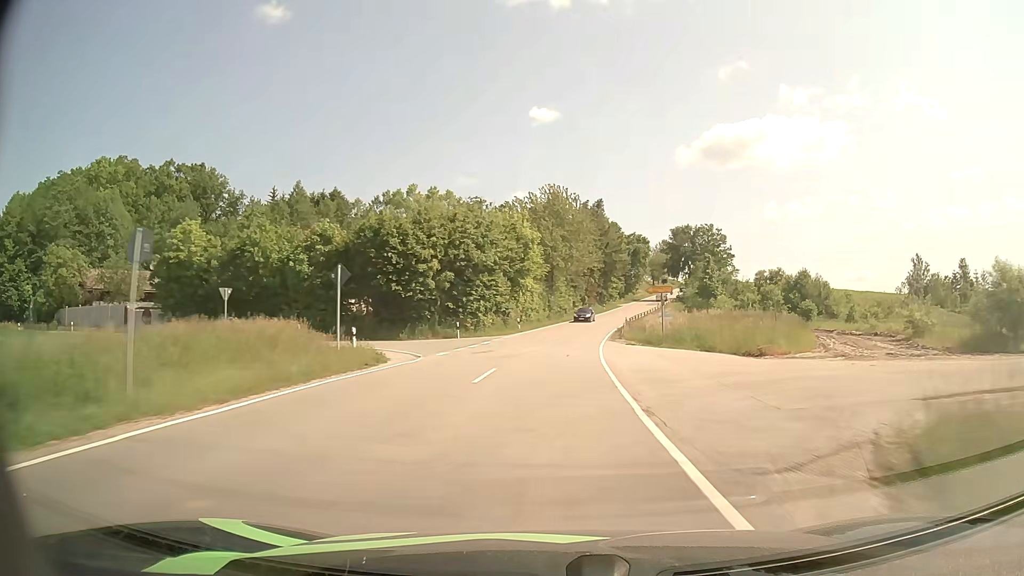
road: tertiary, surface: asphalt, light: Day
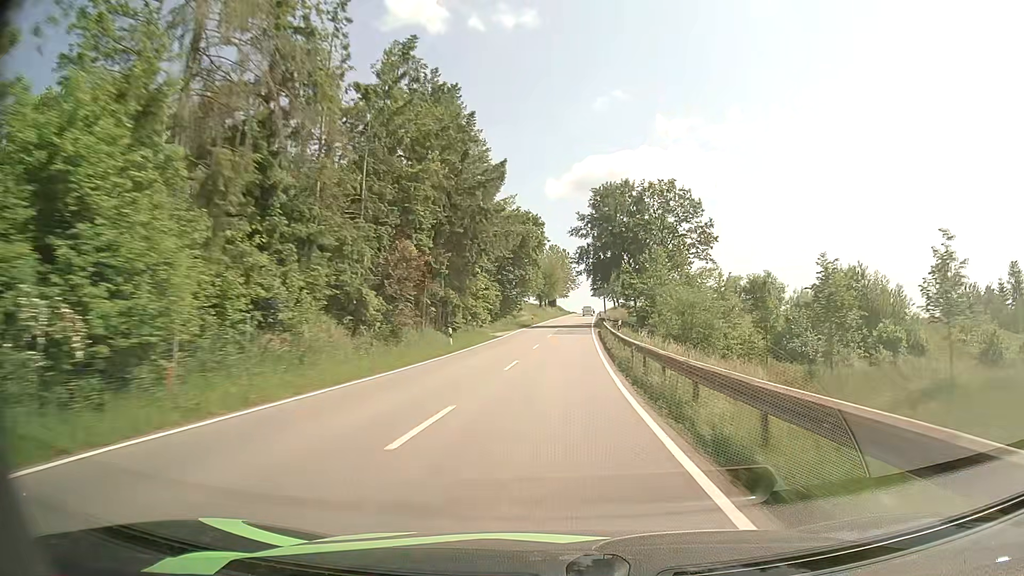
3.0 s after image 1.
(+6.3, +66.8) m; +12°
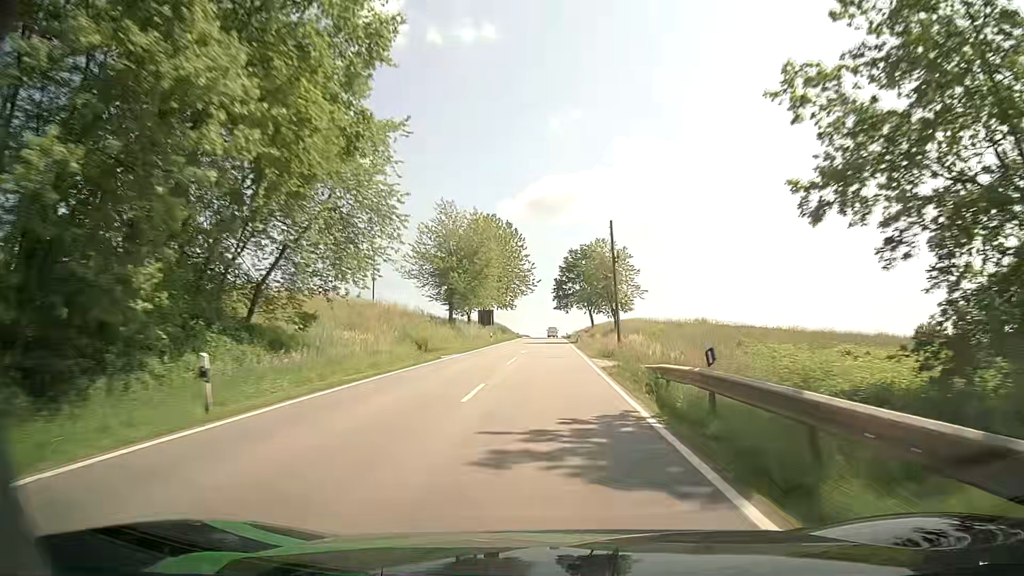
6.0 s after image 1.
(+2.8, +69.5) m; +4°
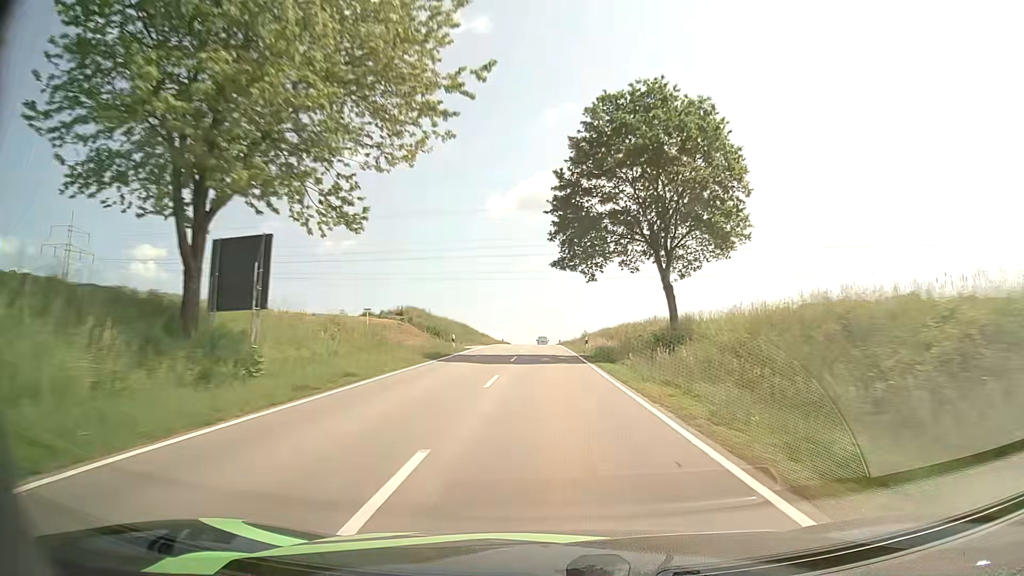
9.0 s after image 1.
(+0.6, +71.4) m; +2°
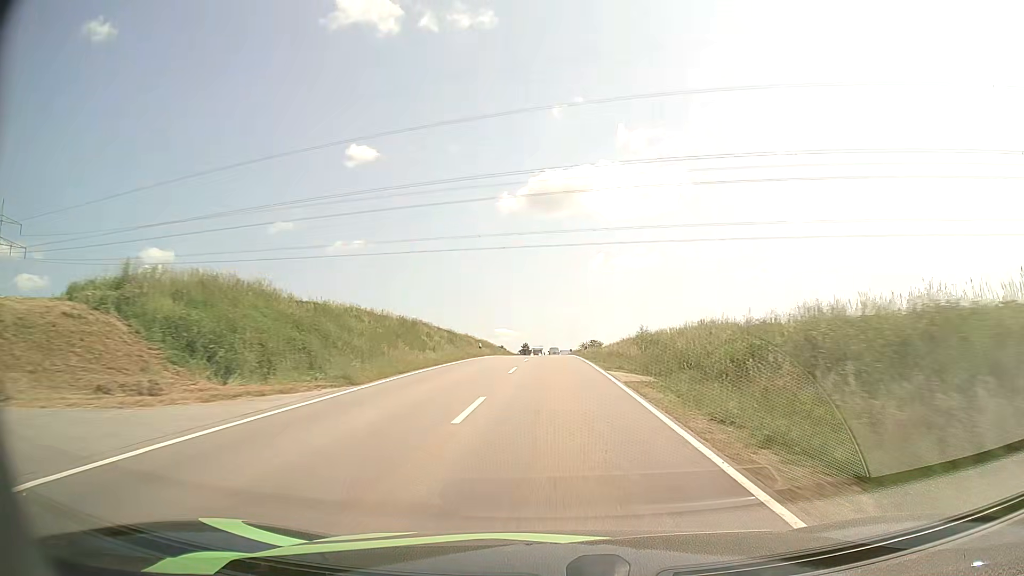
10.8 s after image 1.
(-0.4, +43.1) m; -1°
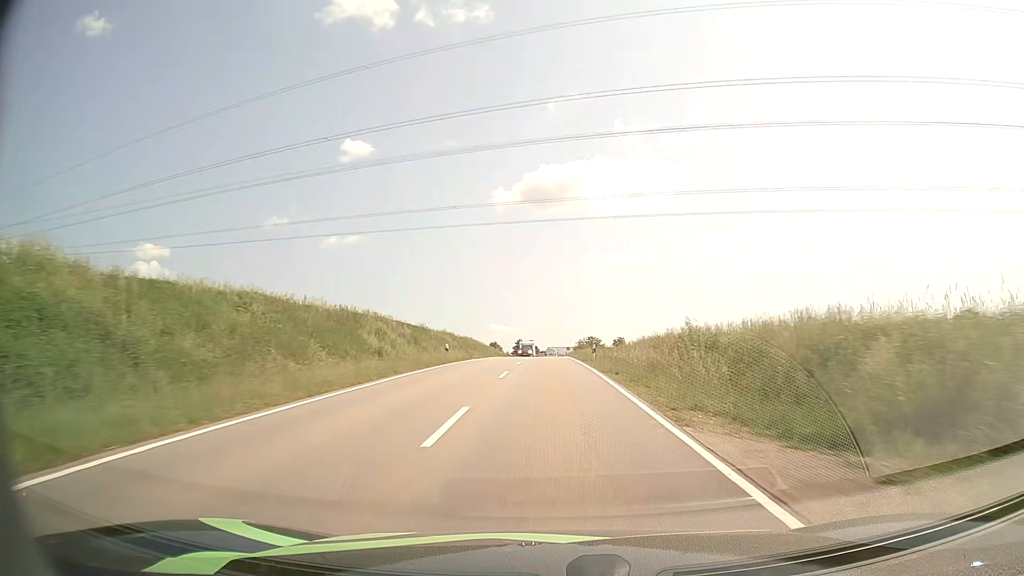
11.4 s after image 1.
(-0.1, +14.4) m; 0°
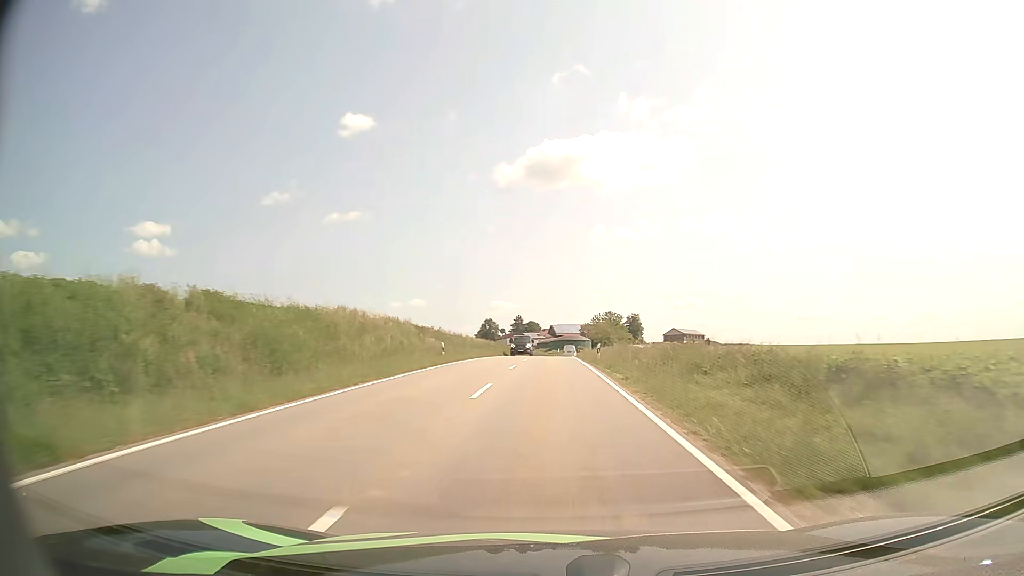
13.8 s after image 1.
(+0.1, +56.7) m; 0°
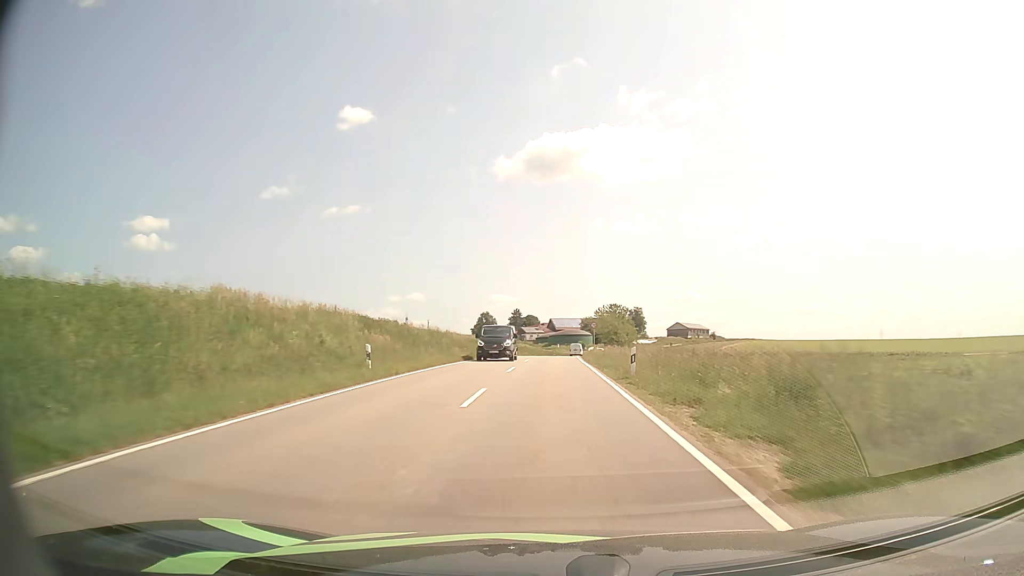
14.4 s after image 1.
(0.0, +14.1) m; 0°
(0, +10) (0, +20) (0, +30) (0, +40) (0, +50) (+1, +60) (+1, +70) (+2, +80) (+2, +90) (+3, +100) m
